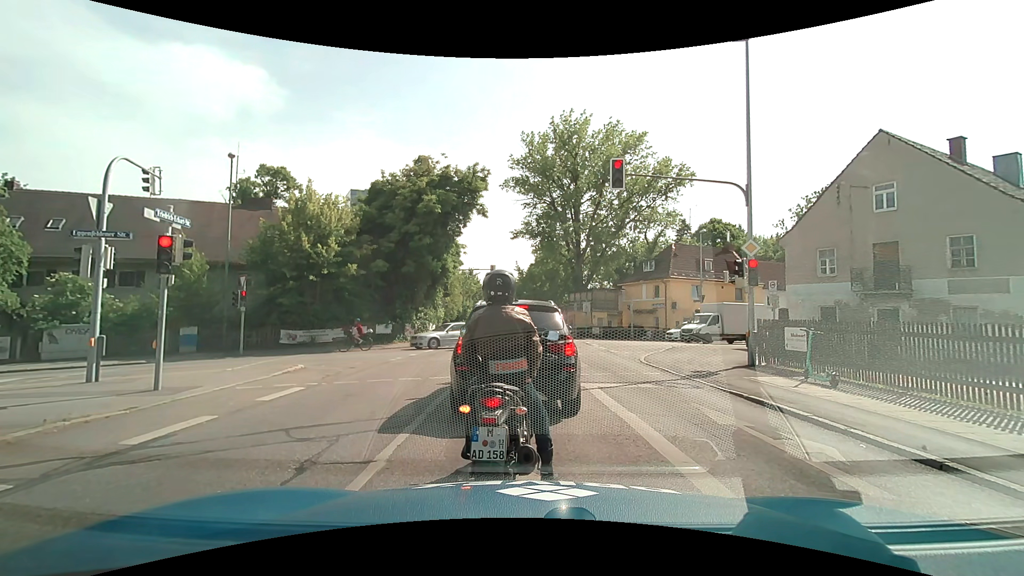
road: secondary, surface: asphalt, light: Day
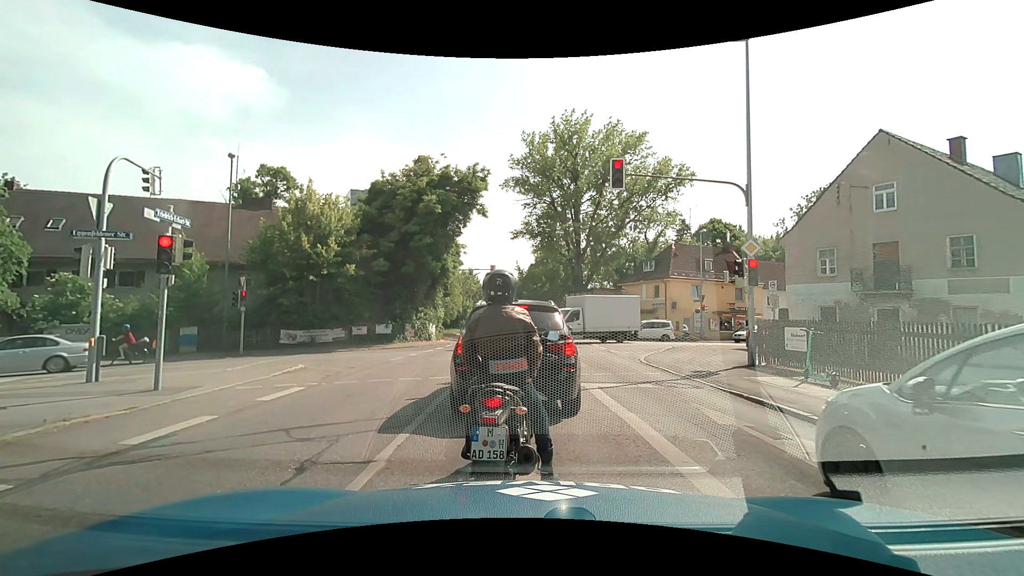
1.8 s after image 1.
(0.0, 0.0) m; 0°
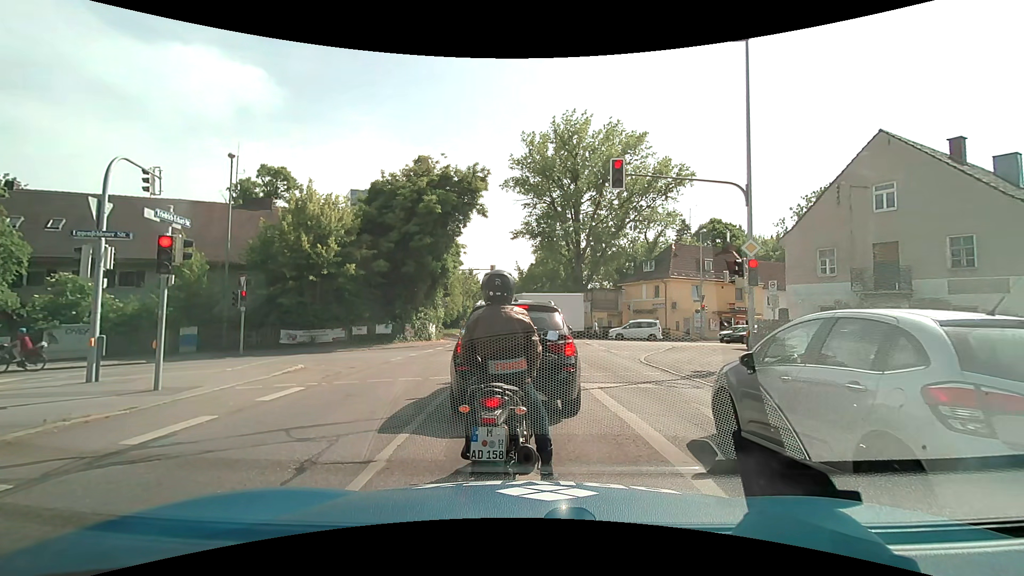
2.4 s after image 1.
(0.0, 0.0) m; 0°
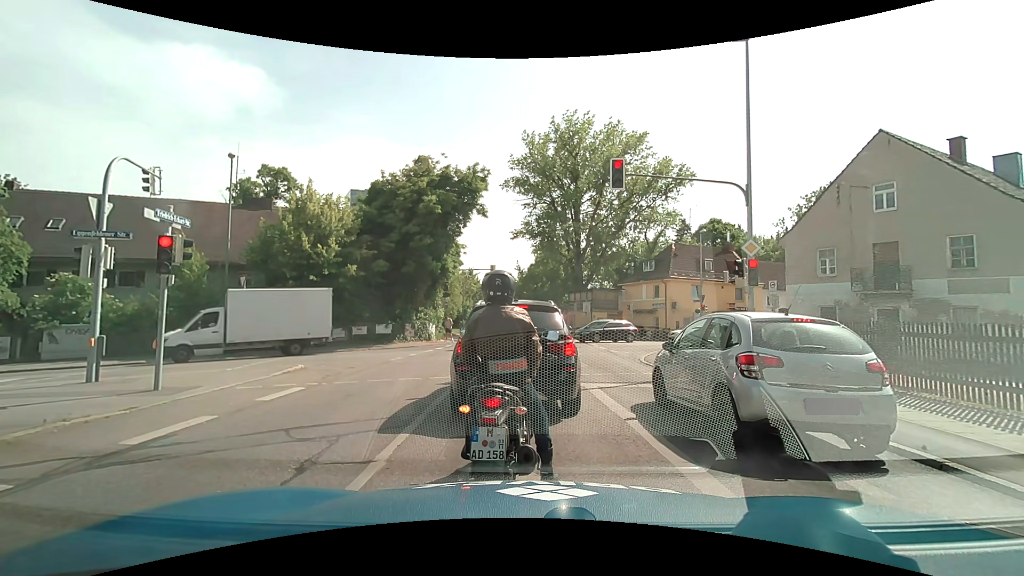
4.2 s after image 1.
(0.0, 0.0) m; 0°
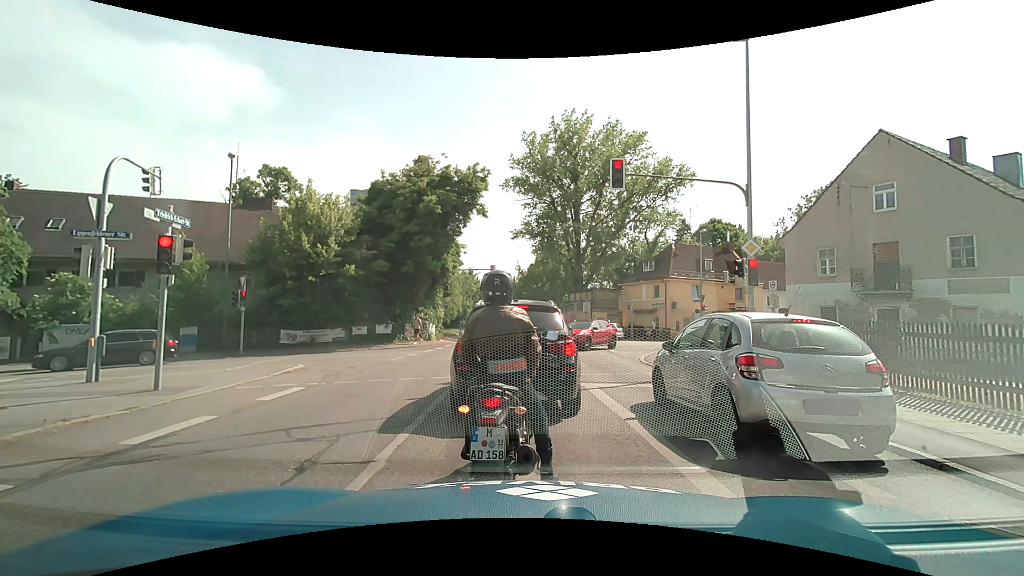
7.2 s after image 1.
(0.0, 0.0) m; 0°
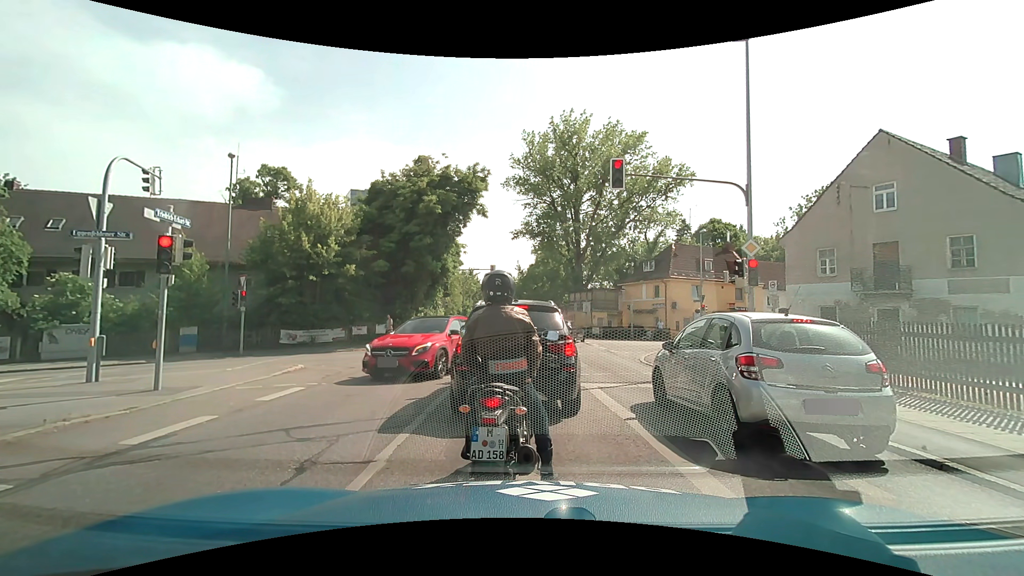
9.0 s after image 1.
(0.0, 0.0) m; 0°
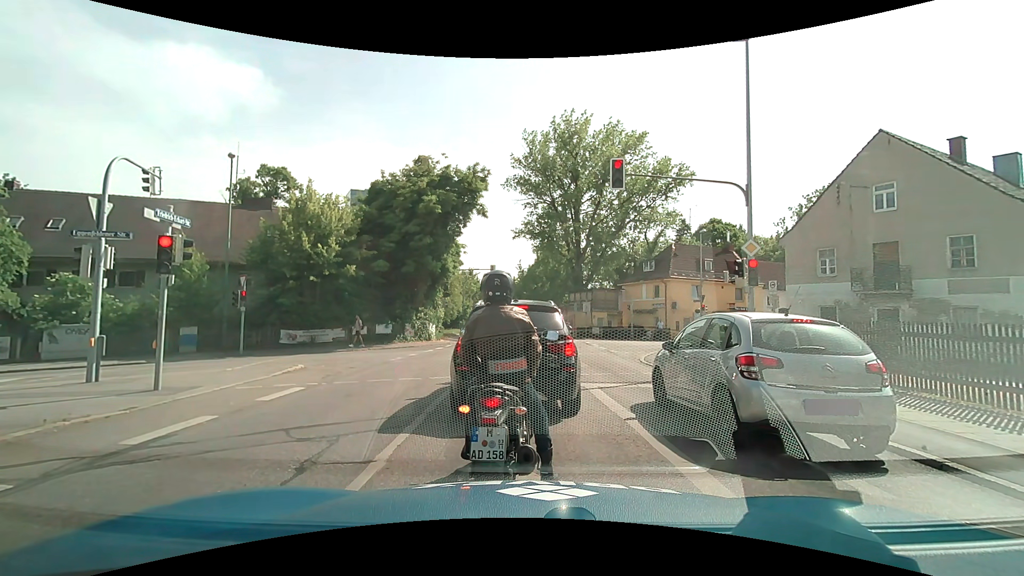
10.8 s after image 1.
(0.0, 0.0) m; 0°
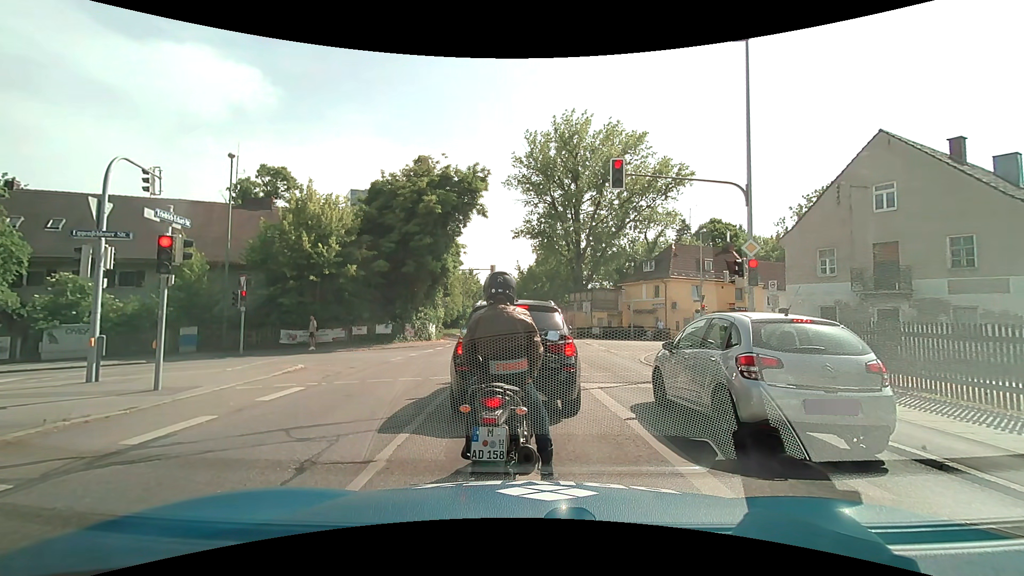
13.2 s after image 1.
(0.0, 0.0) m; 0°
